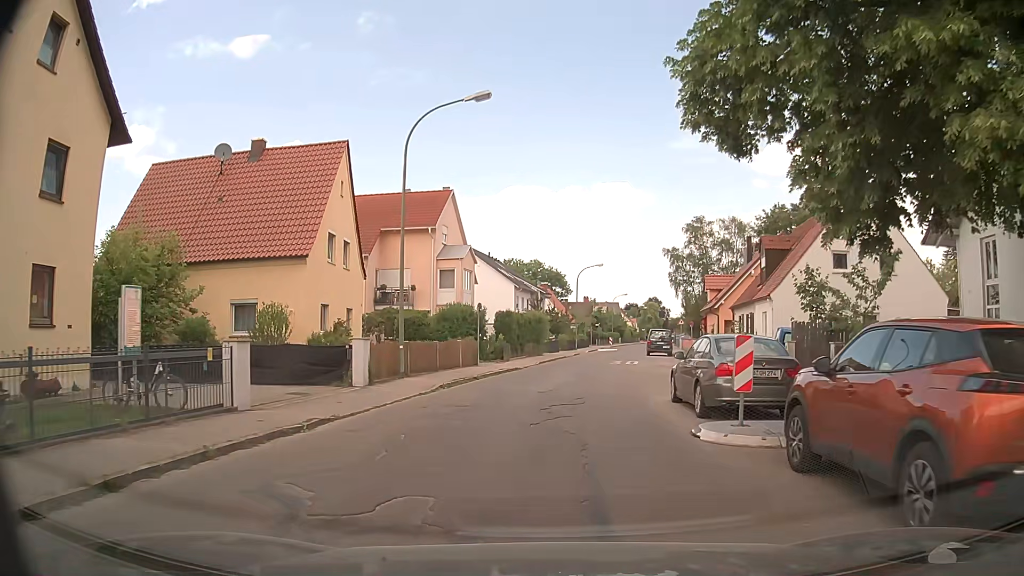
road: unclassified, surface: asphalt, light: Day
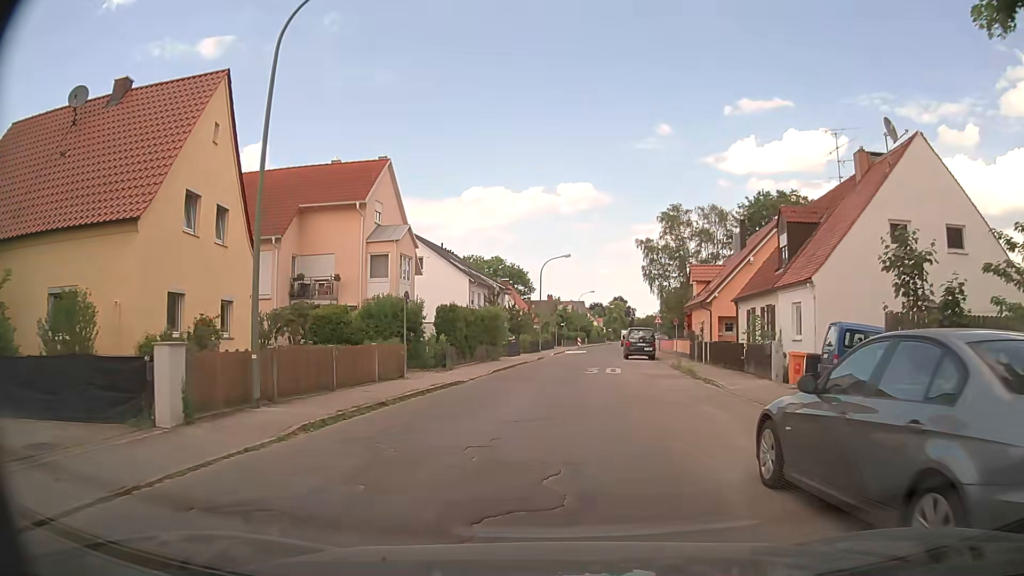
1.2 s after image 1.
(+0.1, +8.2) m; +1°
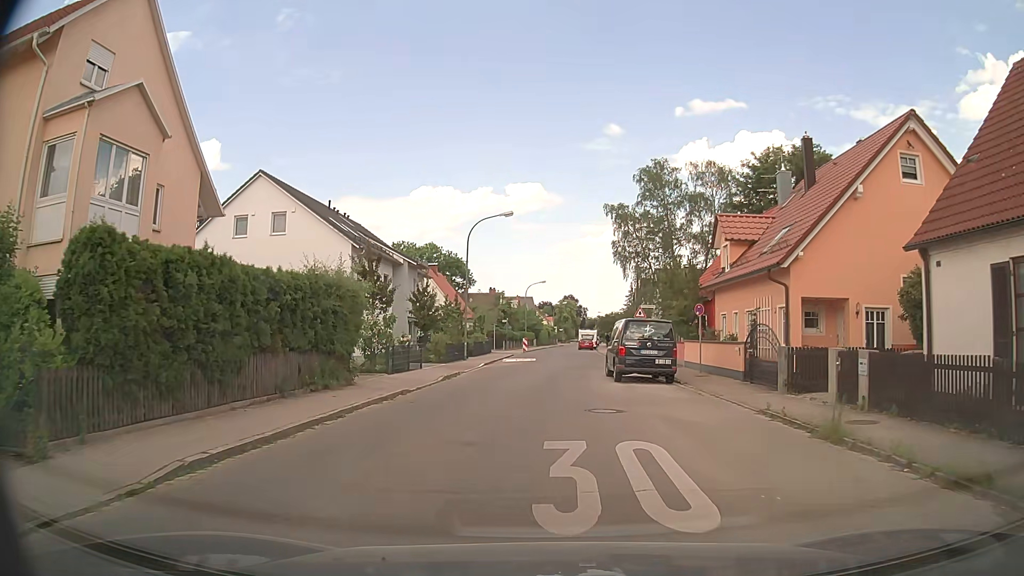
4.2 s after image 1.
(+1.8, +20.8) m; +7°
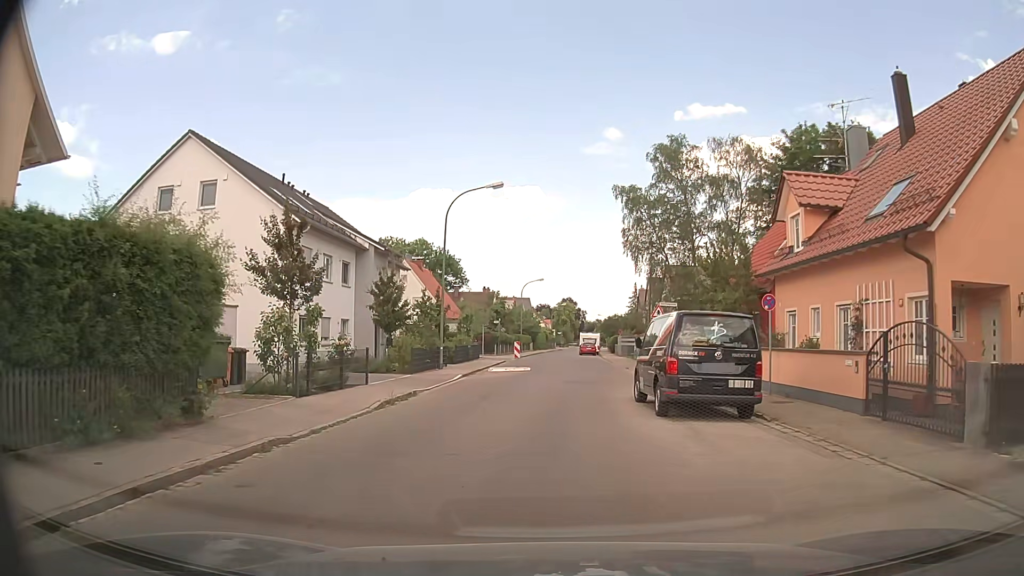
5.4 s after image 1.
(0.0, +8.4) m; +1°
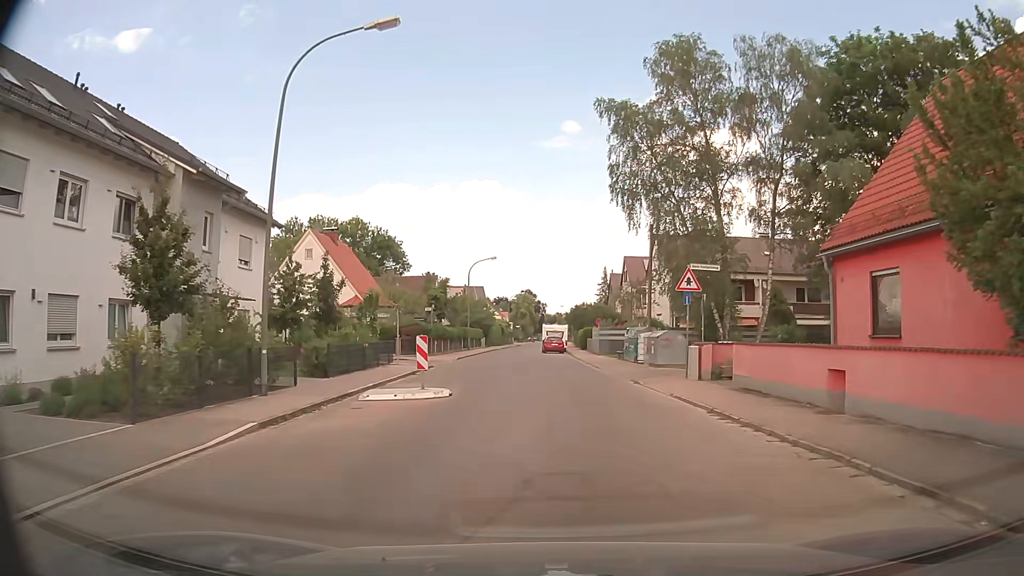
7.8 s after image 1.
(+0.2, +16.9) m; +3°
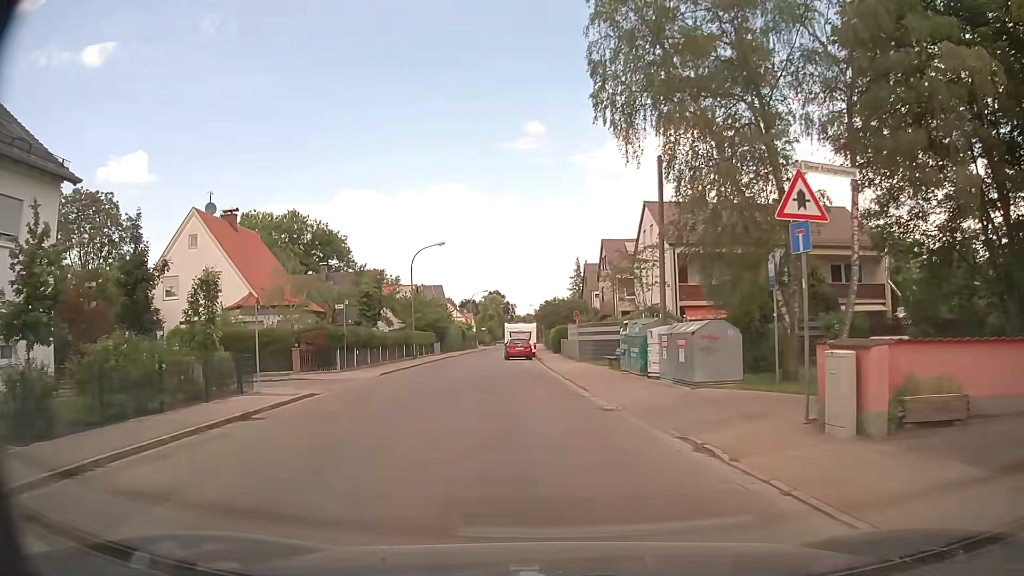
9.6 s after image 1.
(+0.5, +12.7) m; +2°
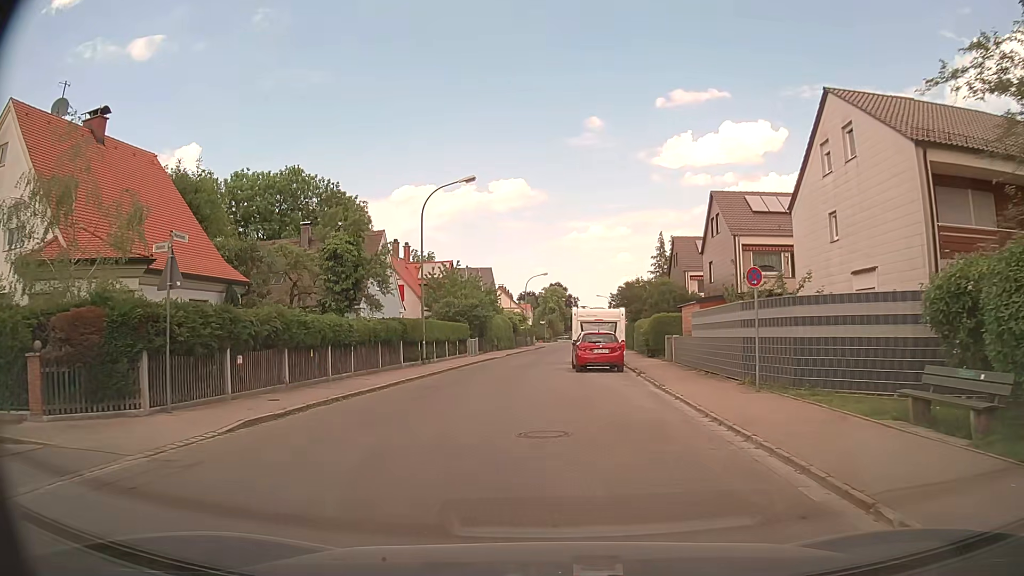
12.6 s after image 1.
(-1.4, +20.0) m; -5°
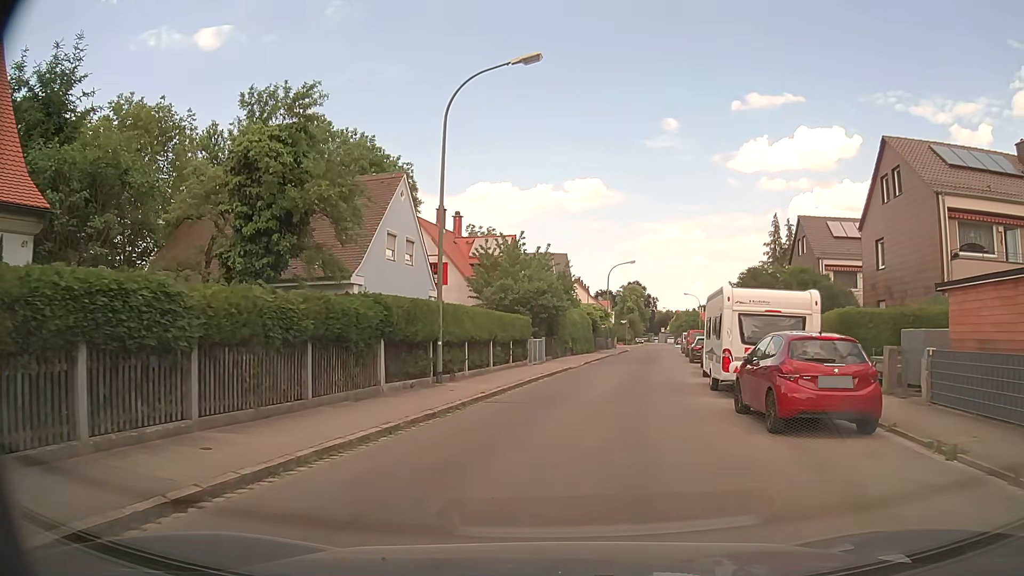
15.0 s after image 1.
(-1.1, +14.5) m; -7°
(+1, +10) (+2, +20) (+4, +30) (+6, +39) (+8, +49) (+10, +59) (+12, +69) (+14, +79) (+17, +88) (+18, +98) m
